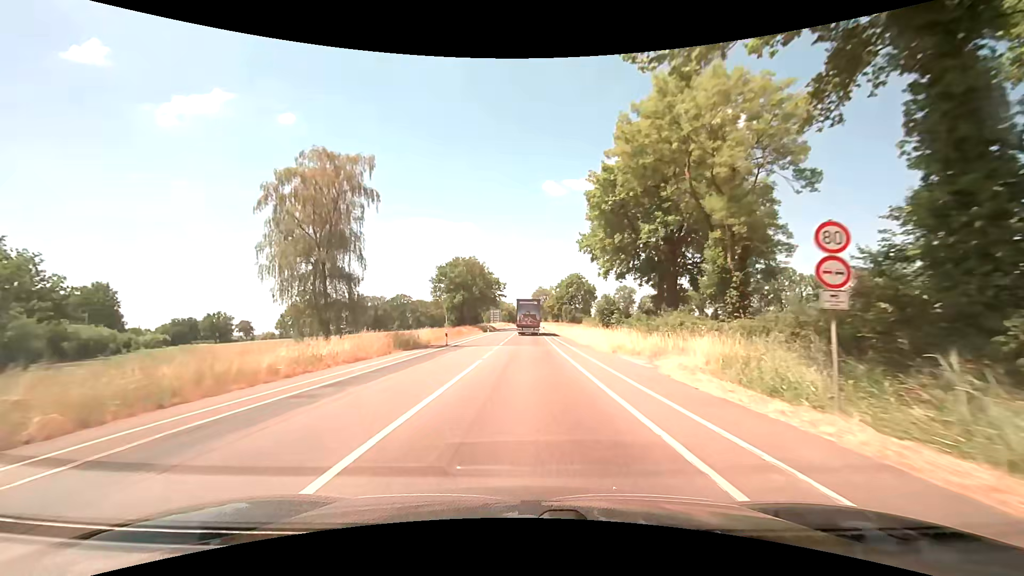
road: secondary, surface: asphalt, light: Day
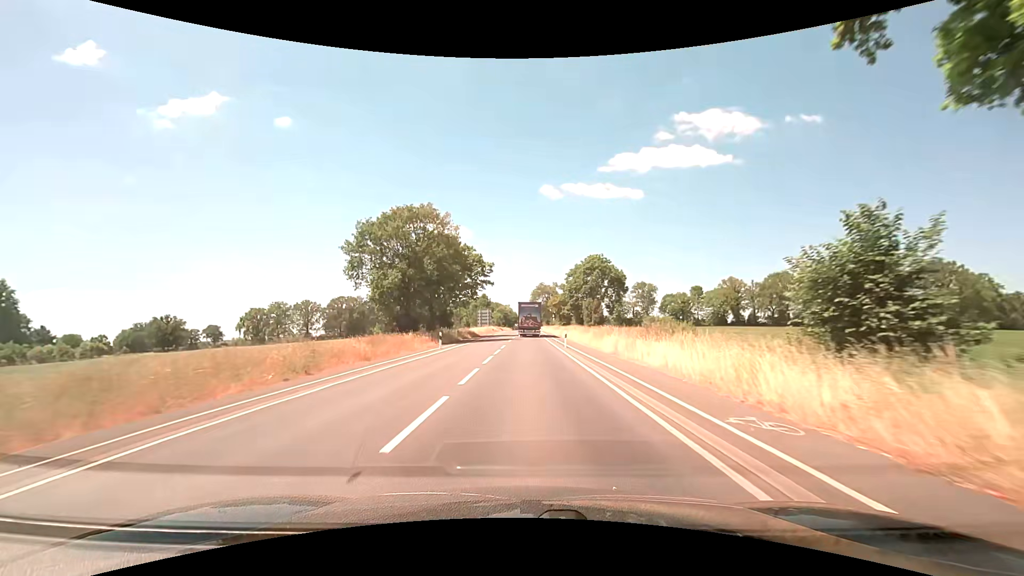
(+0.4, +39.8) m; +1°
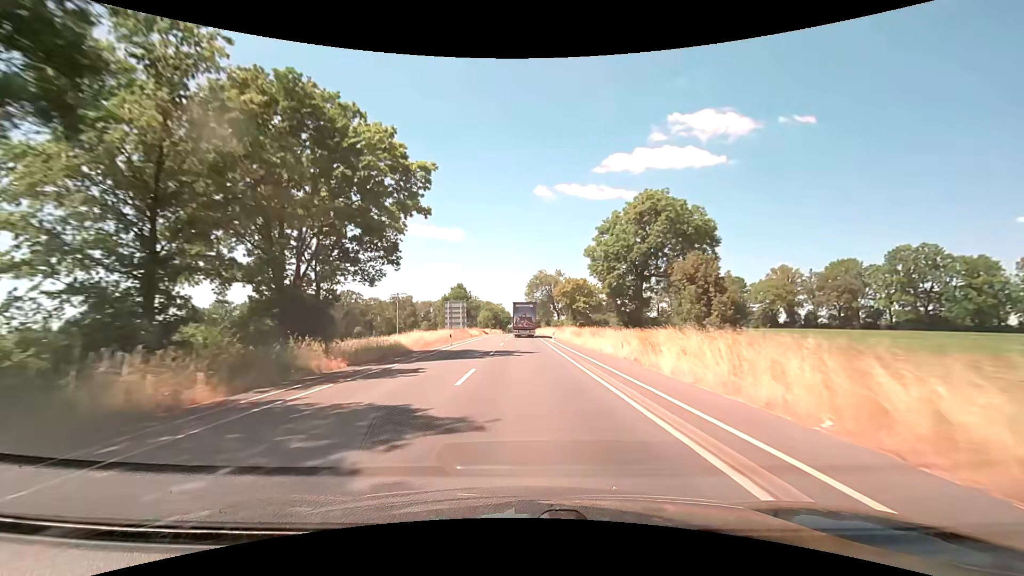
(+0.2, +42.9) m; 0°
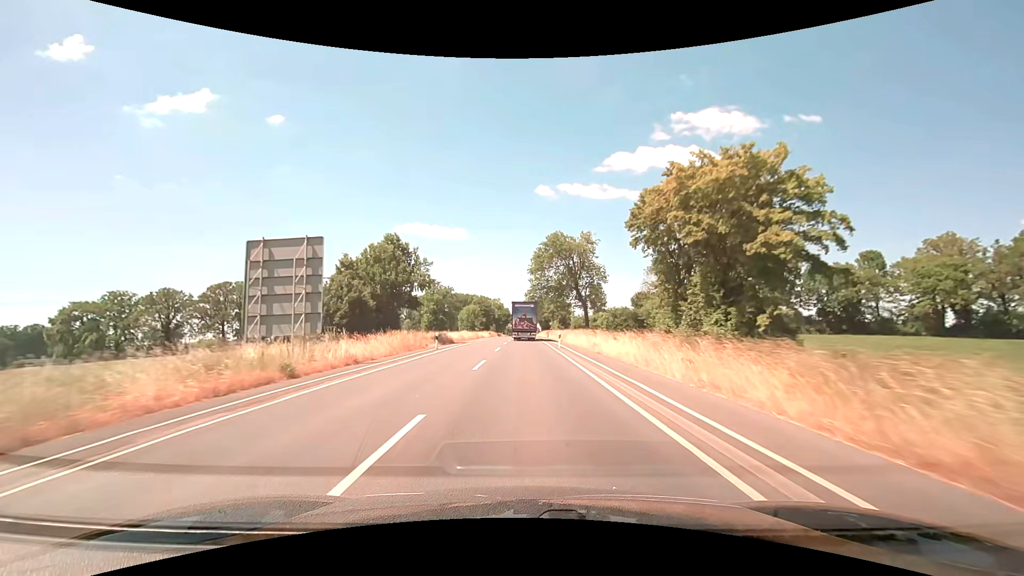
(-0.1, +56.6) m; 0°
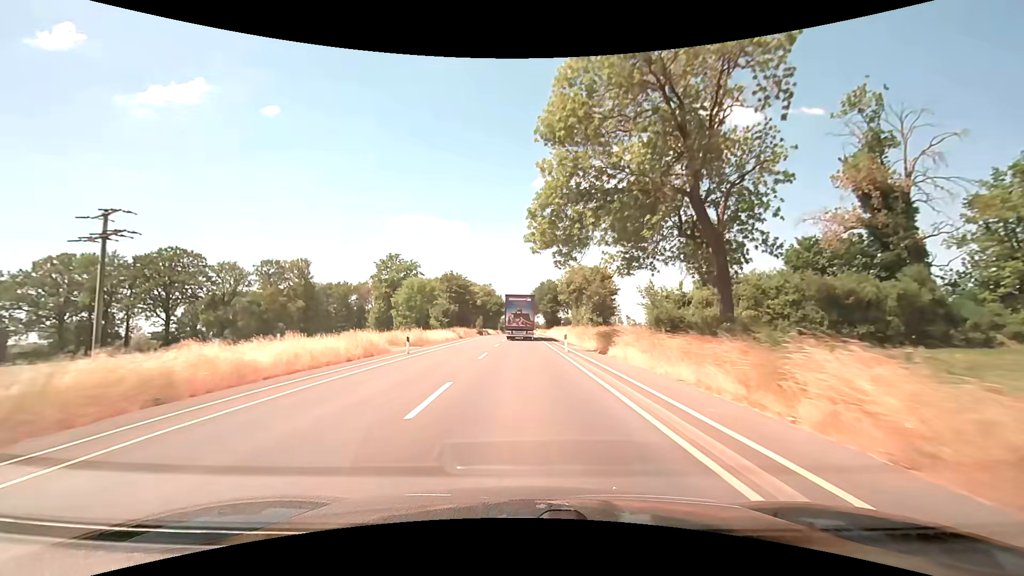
(-0.1, +57.0) m; 0°
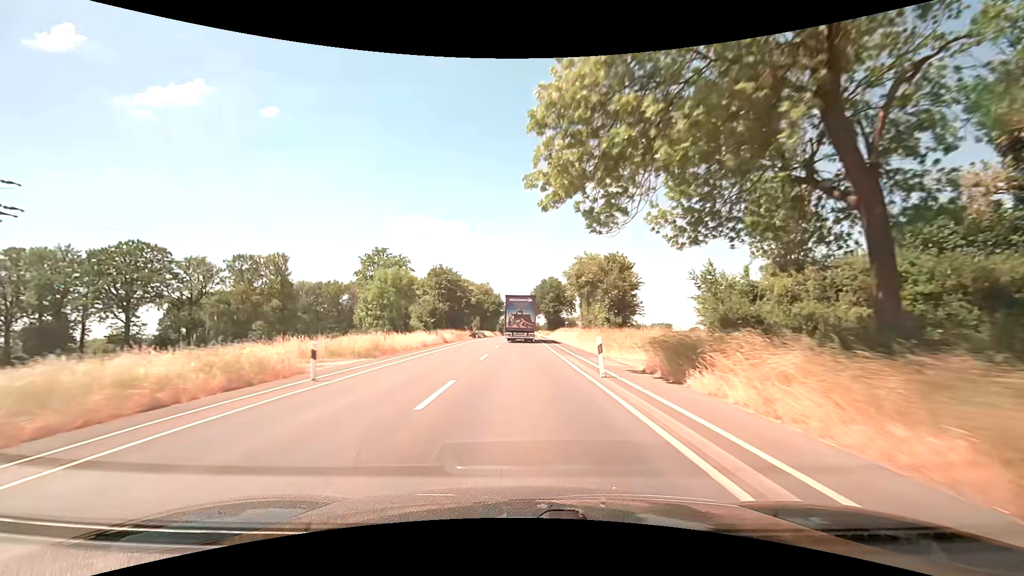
(0.0, +11.2) m; 0°
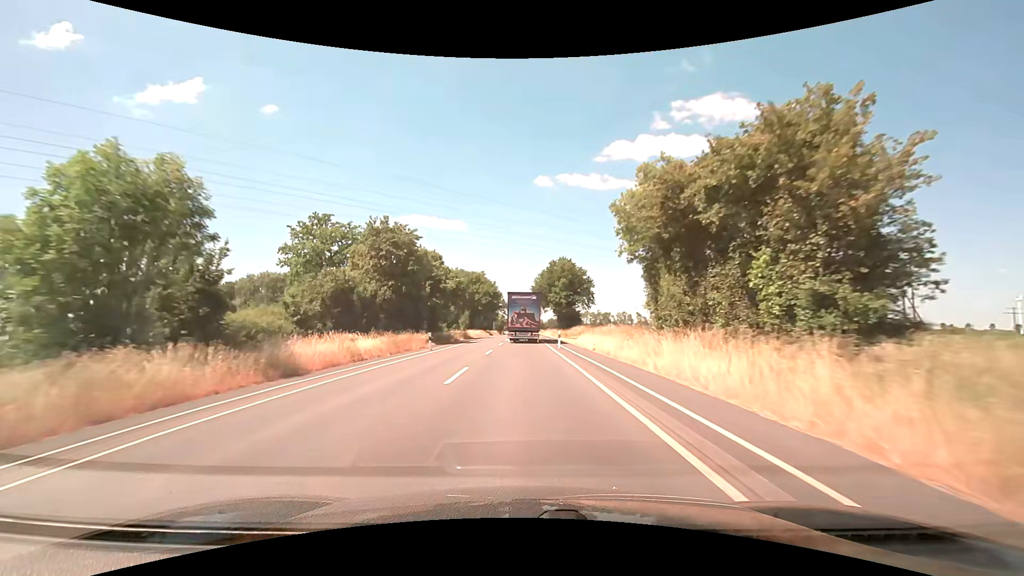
(0.0, +32.9) m; 0°
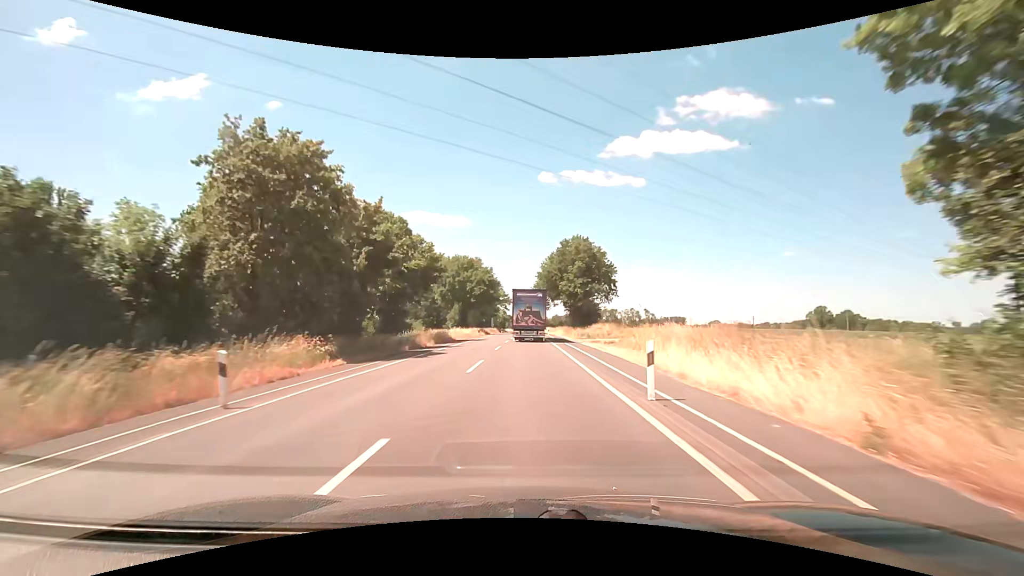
(-0.1, +21.6) m; -1°
(0, +10) (0, +20) (0, +30) (0, +40) (0, +50) (0, +60) (+1, +70) (+1, +80) (+1, +90) (+1, +100) m
